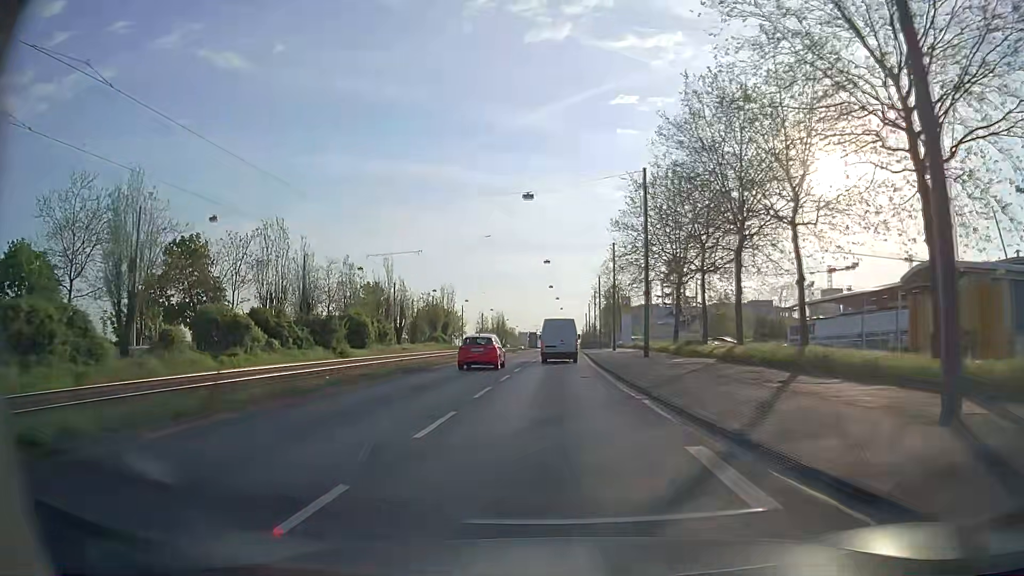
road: primary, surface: asphalt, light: Day
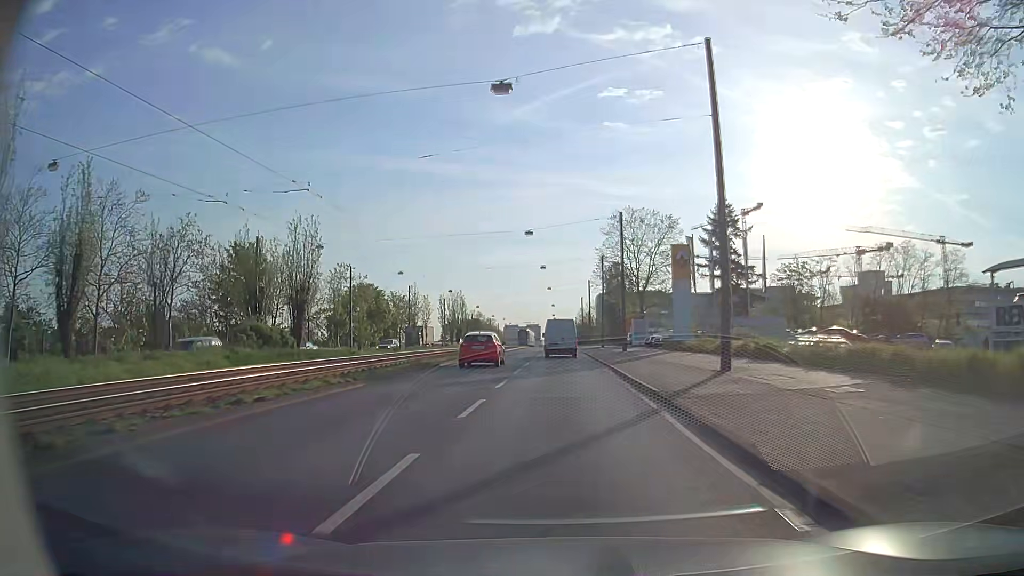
(+0.7, +46.4) m; +1°
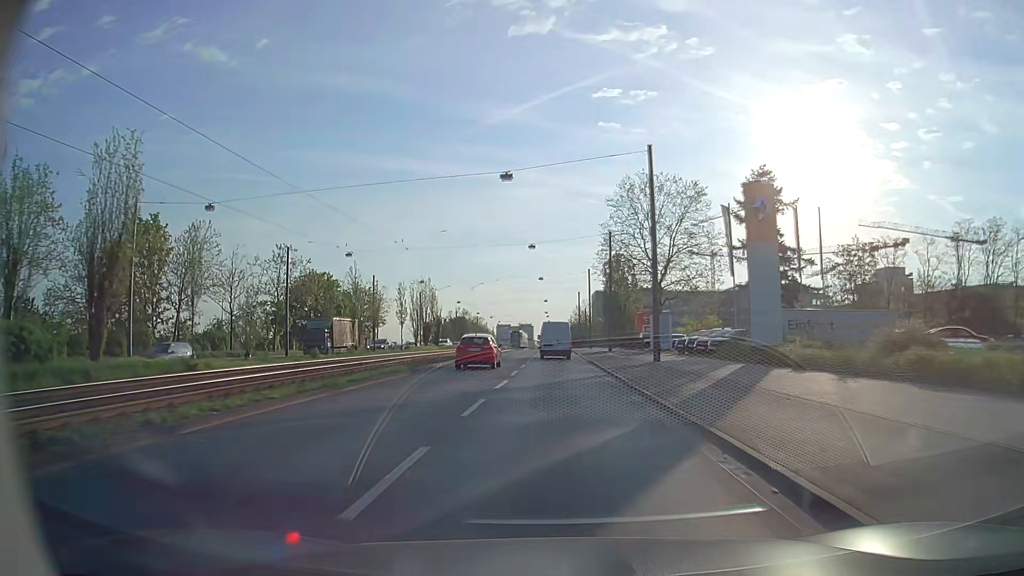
(0.0, +18.7) m; 0°
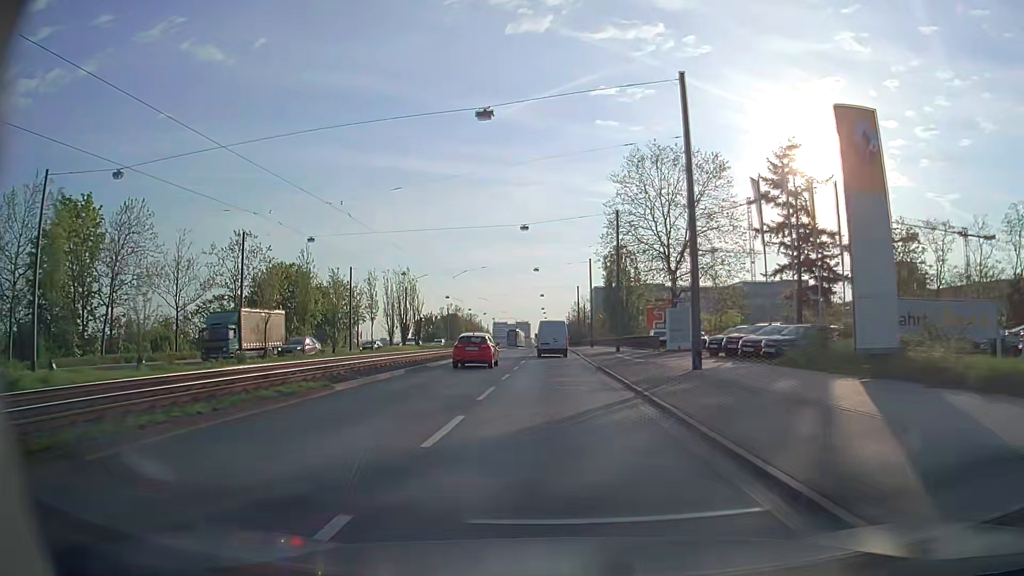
(0.0, +9.6) m; 0°
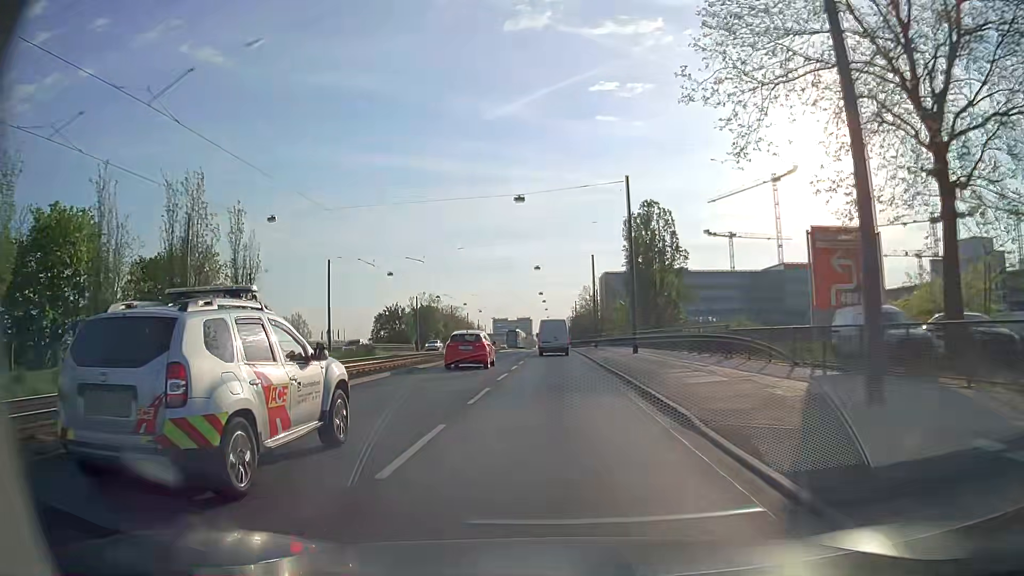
(-0.1, +40.2) m; 0°
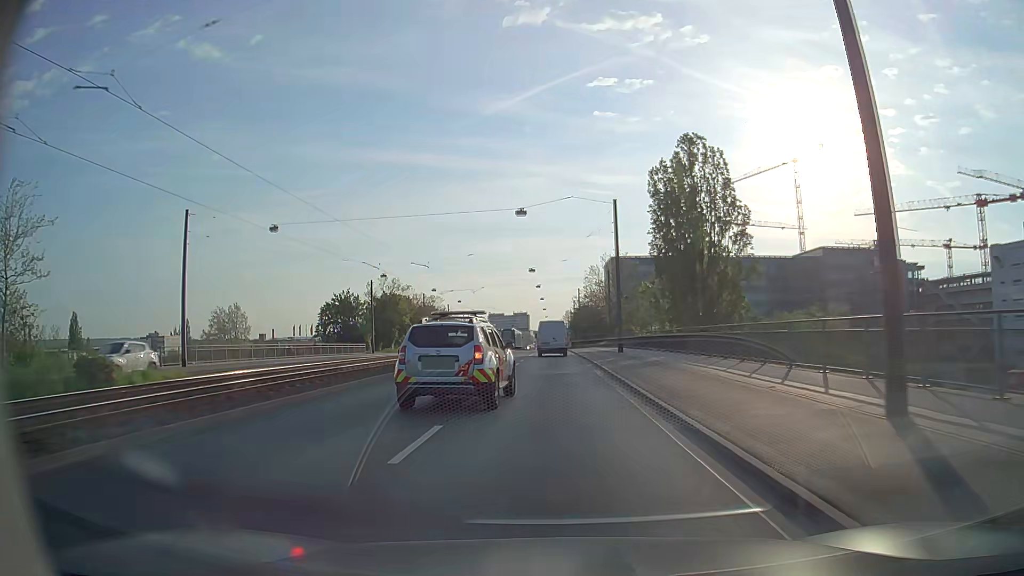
(0.0, +30.2) m; 0°
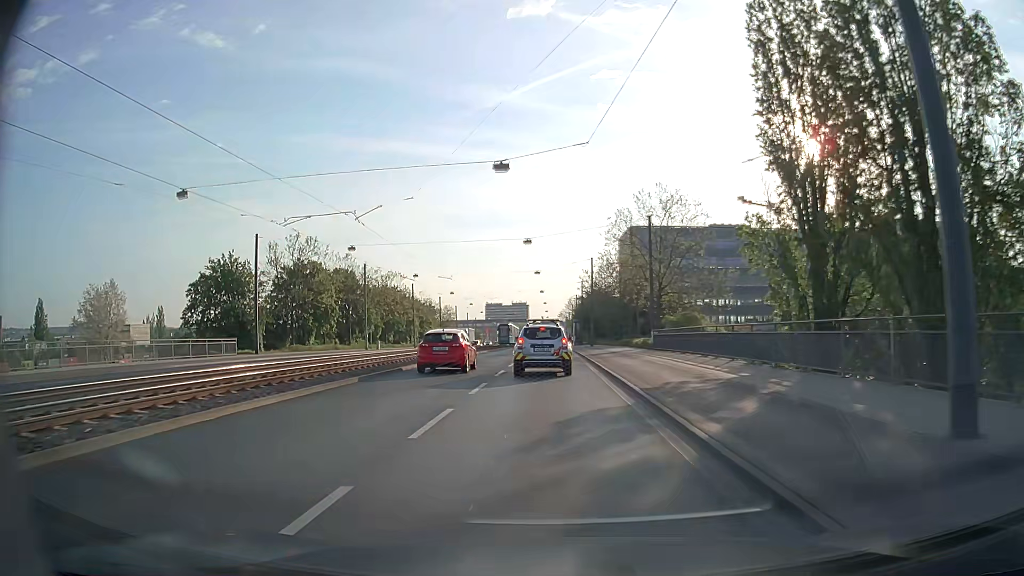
(0.0, +38.9) m; 0°
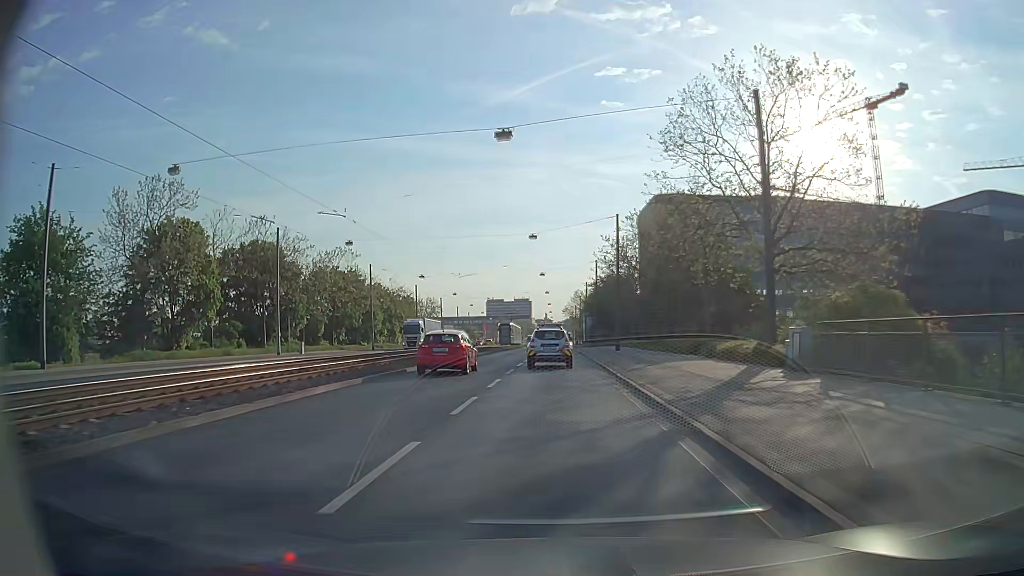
(-0.1, +28.5) m; 0°
(0, +10) (0, +20) (0, +30) (0, +40) (0, +50) (0, +60) (0, +70) (0, +80) (0, +90) (0, +100) m
